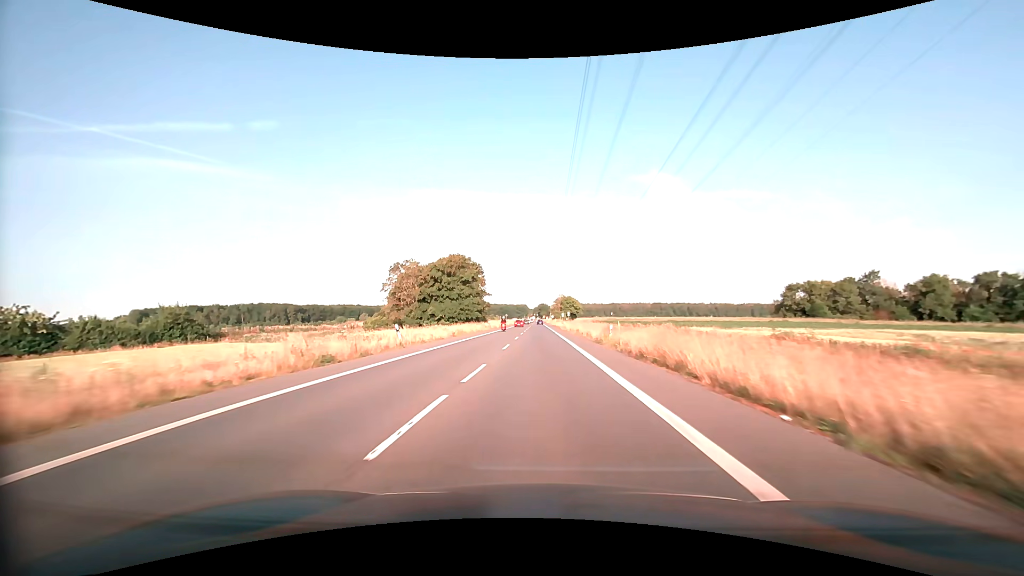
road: secondary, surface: asphalt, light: Day
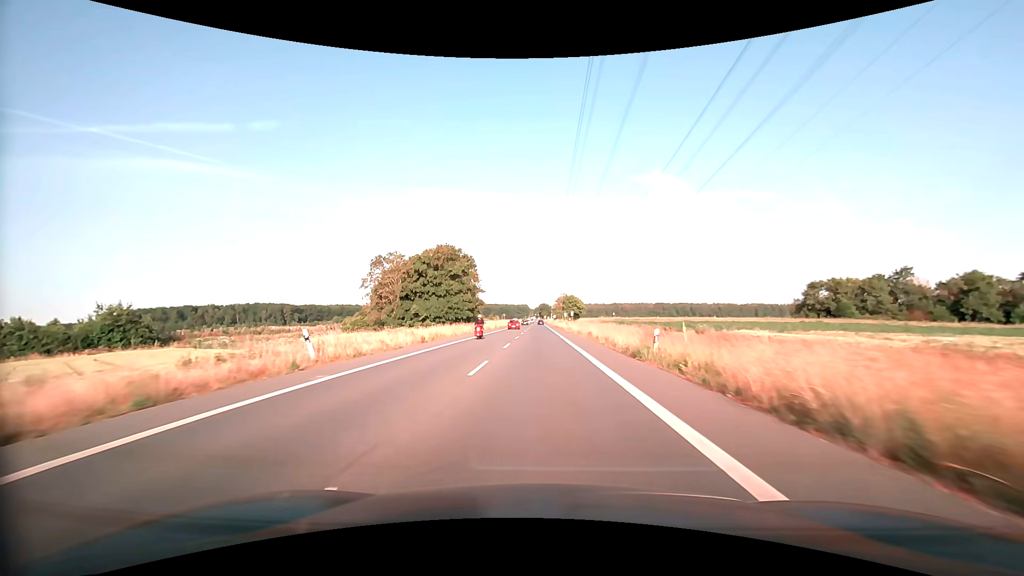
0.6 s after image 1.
(0.0, +10.9) m; 0°
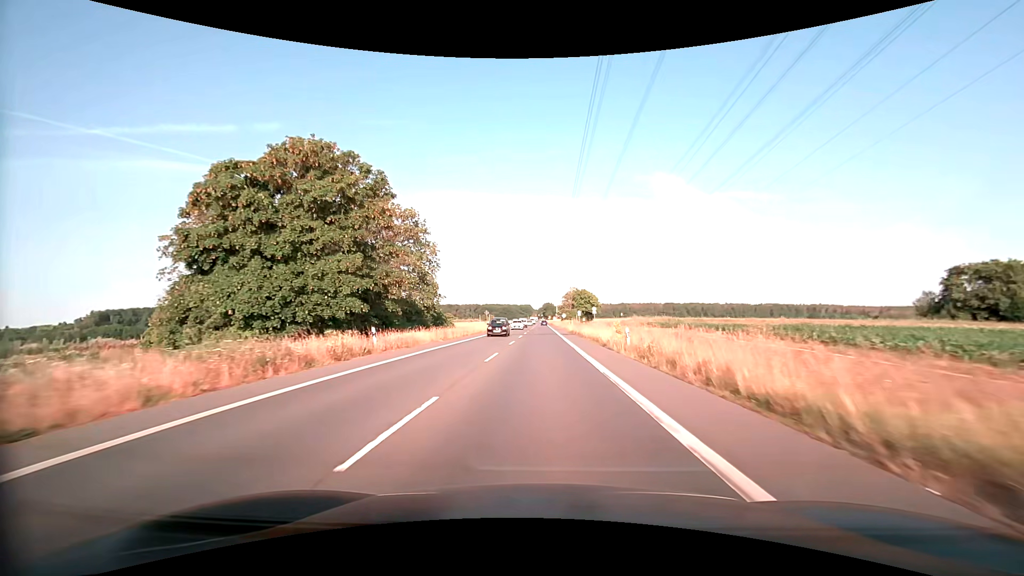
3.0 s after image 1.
(-0.2, +43.6) m; -1°
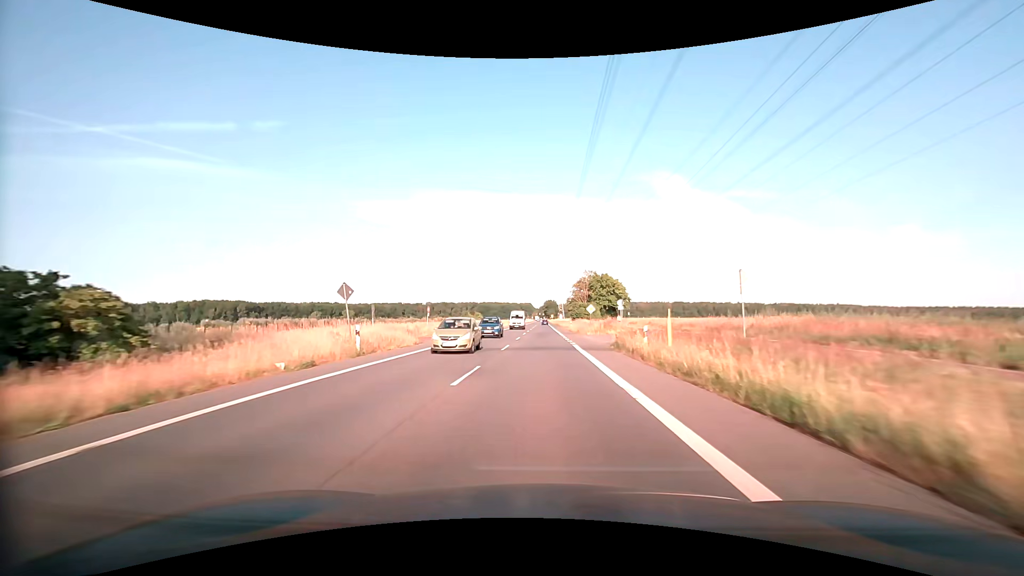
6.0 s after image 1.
(0.0, +54.5) m; 0°
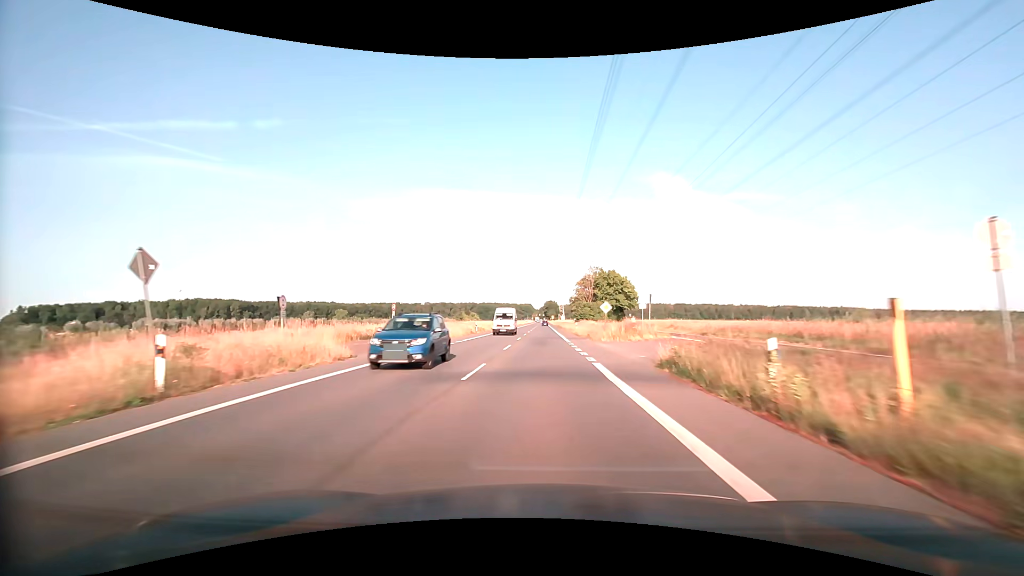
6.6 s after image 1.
(0.0, +10.9) m; 0°
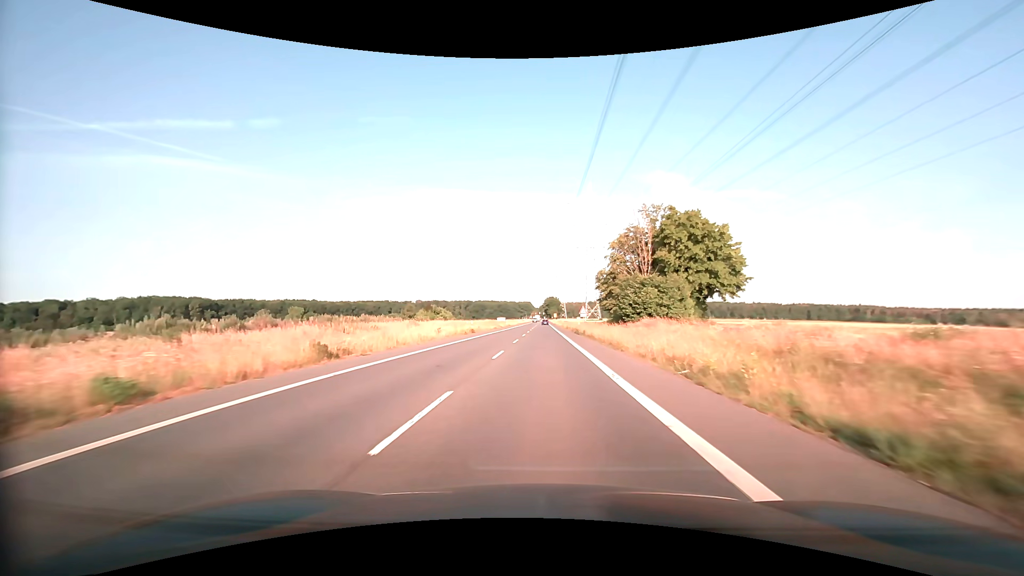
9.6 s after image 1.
(+0.1, +54.5) m; 0°
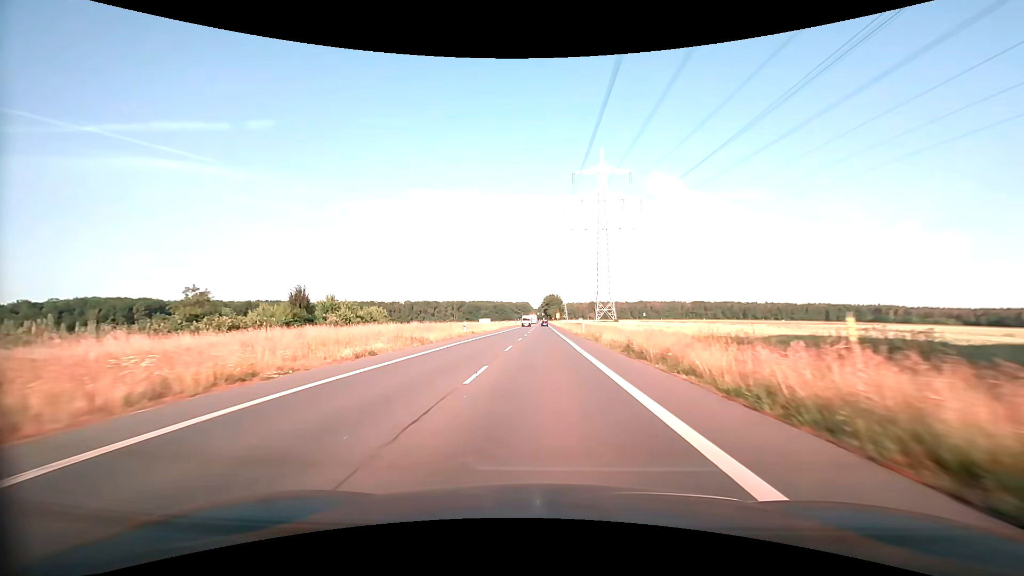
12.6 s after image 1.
(-0.1, +54.6) m; 0°
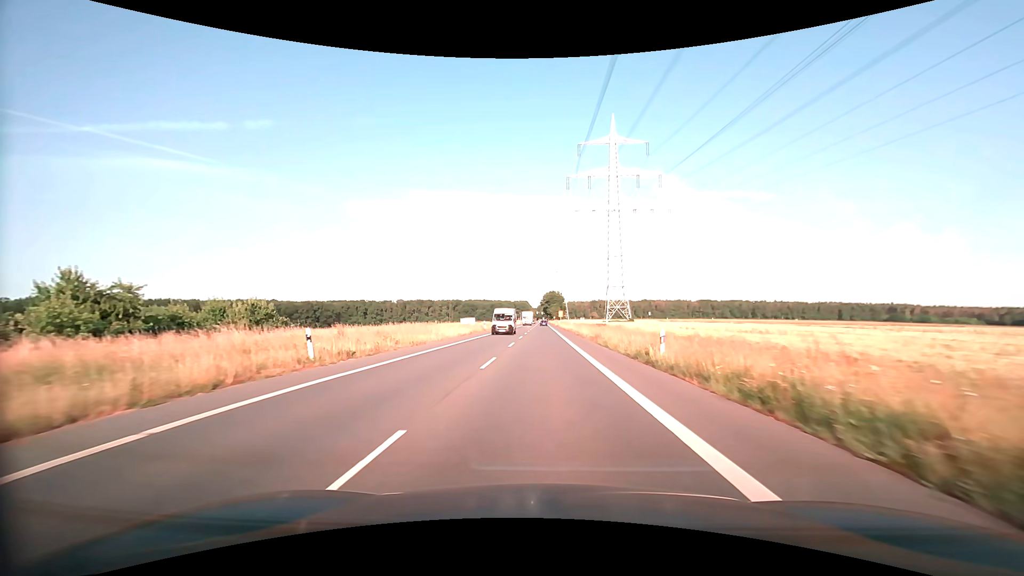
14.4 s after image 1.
(+0.1, +32.8) m; 0°
(0, +10) (0, +20) (0, +30) (0, +40) (0, +50) (0, +60) (0, +70) (0, +80) (0, +90) (0, +100) m
